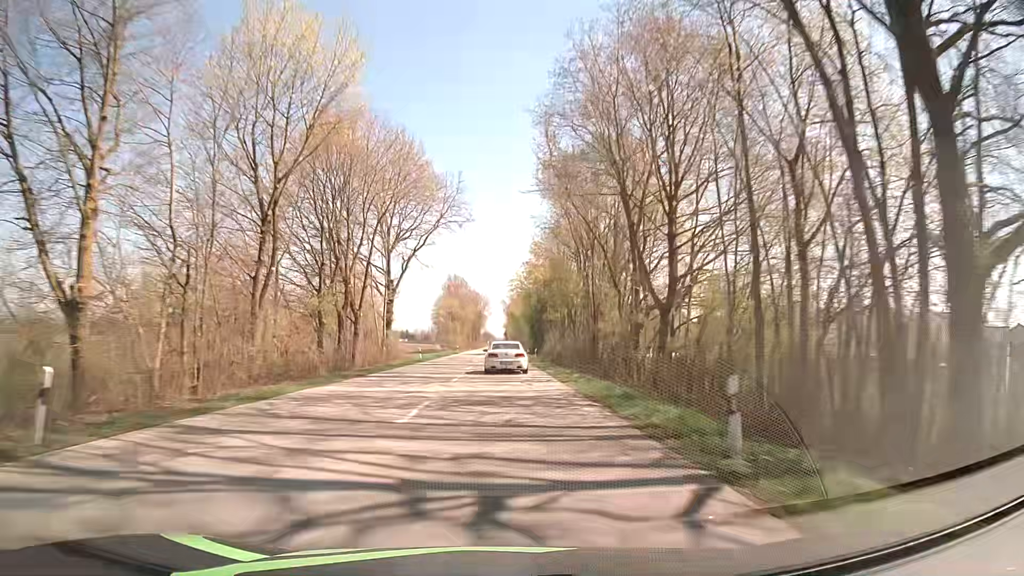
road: secondary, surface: asphalt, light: Day
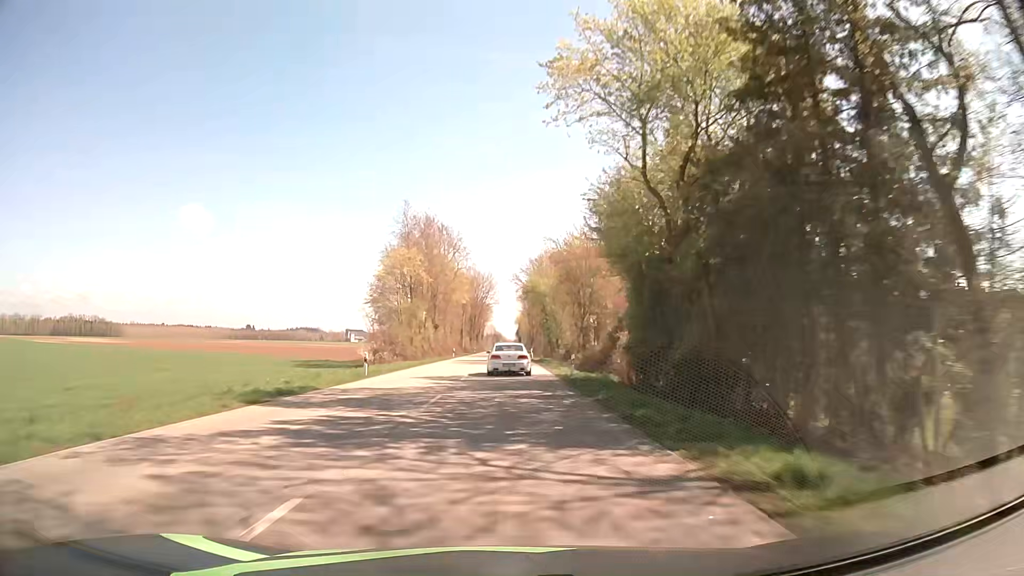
(-0.8, +69.9) m; -1°
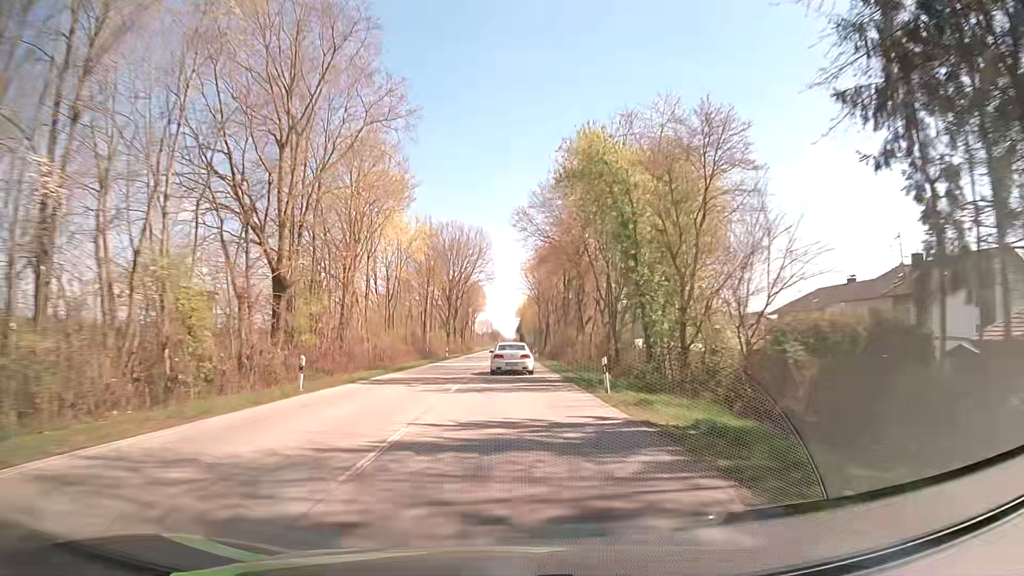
(+0.2, +55.2) m; 0°
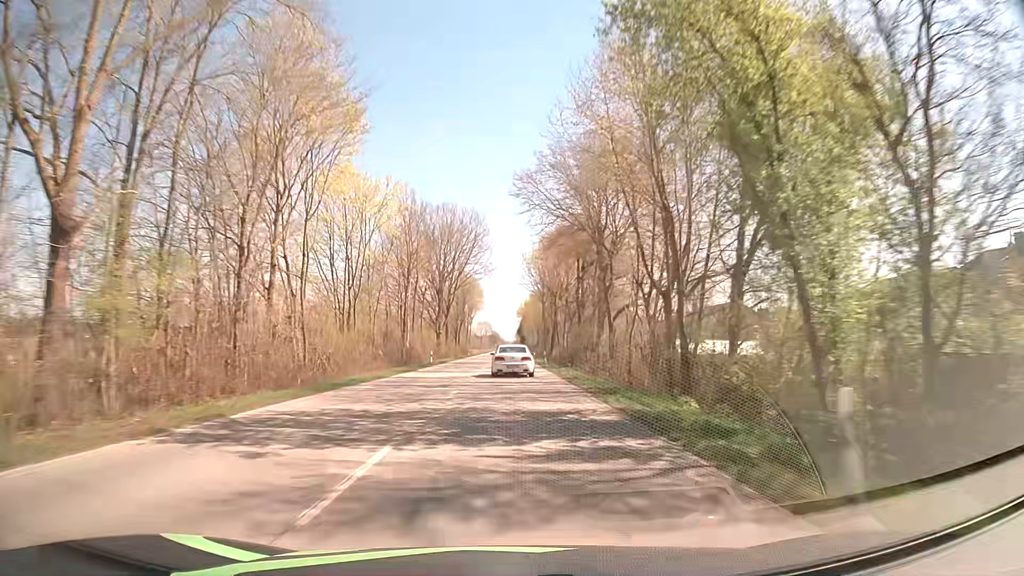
(0.0, +13.8) m; 0°
